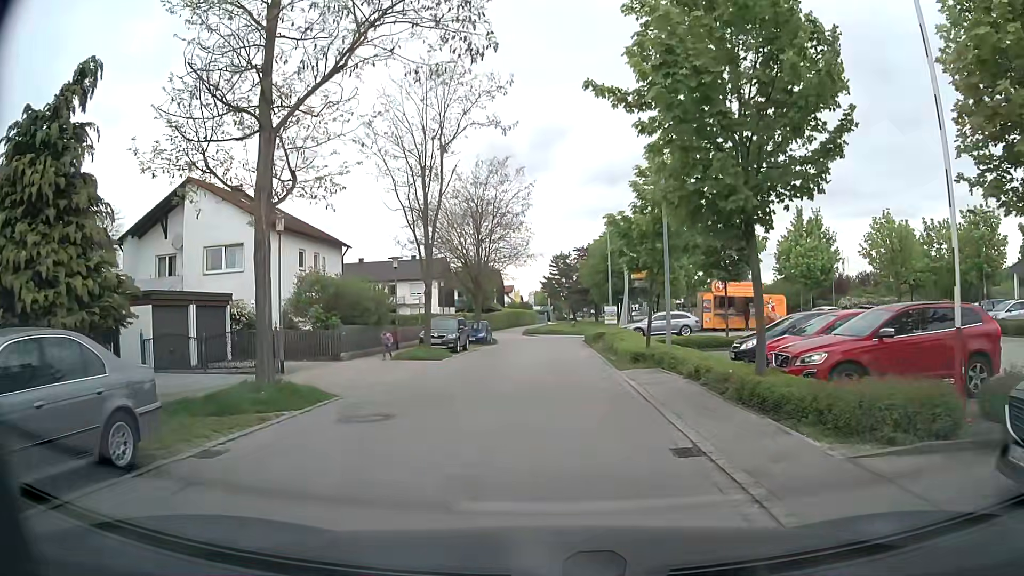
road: residential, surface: asphalt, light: Day
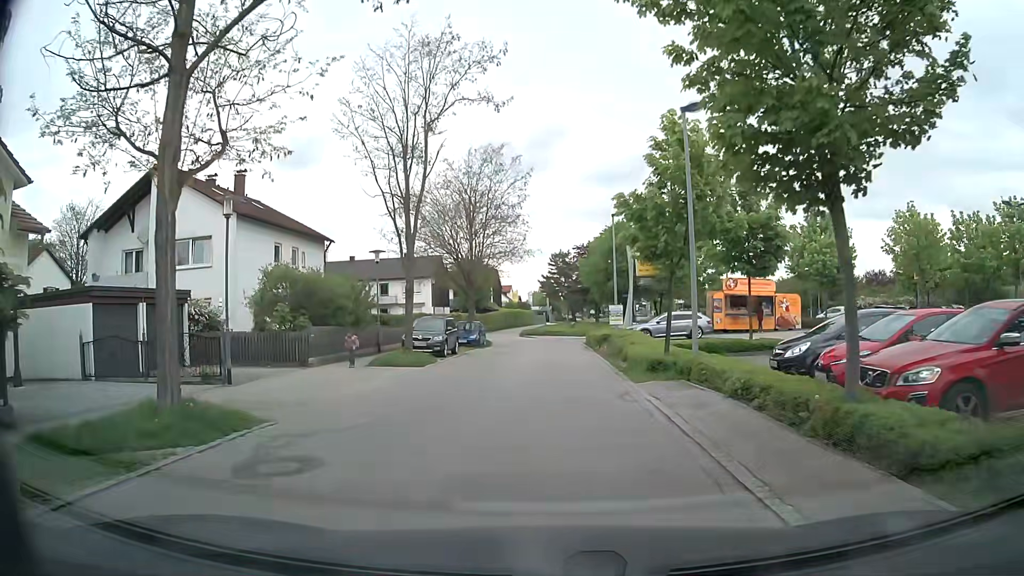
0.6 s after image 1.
(0.0, +3.5) m; 0°
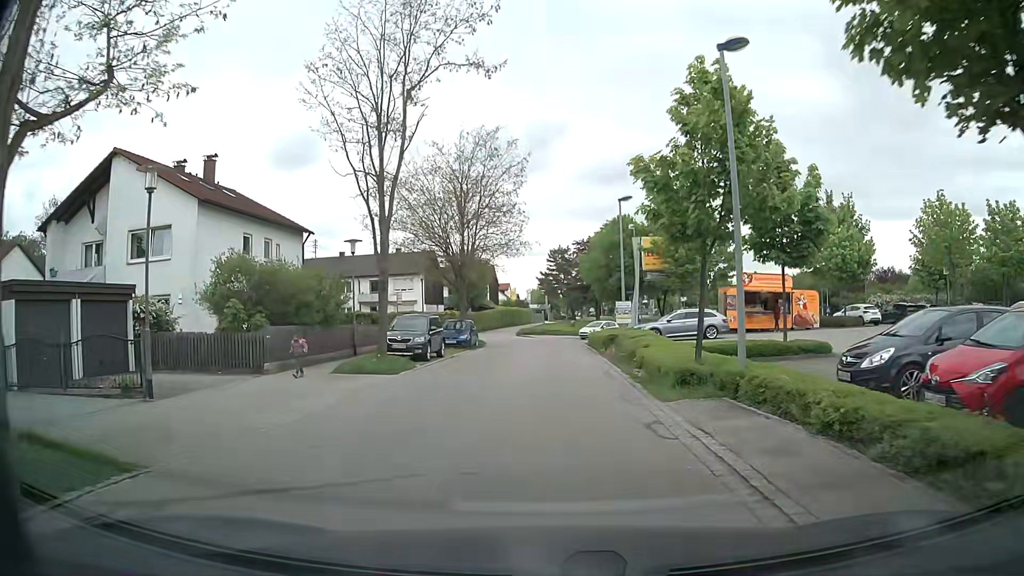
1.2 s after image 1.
(0.0, +3.7) m; 0°
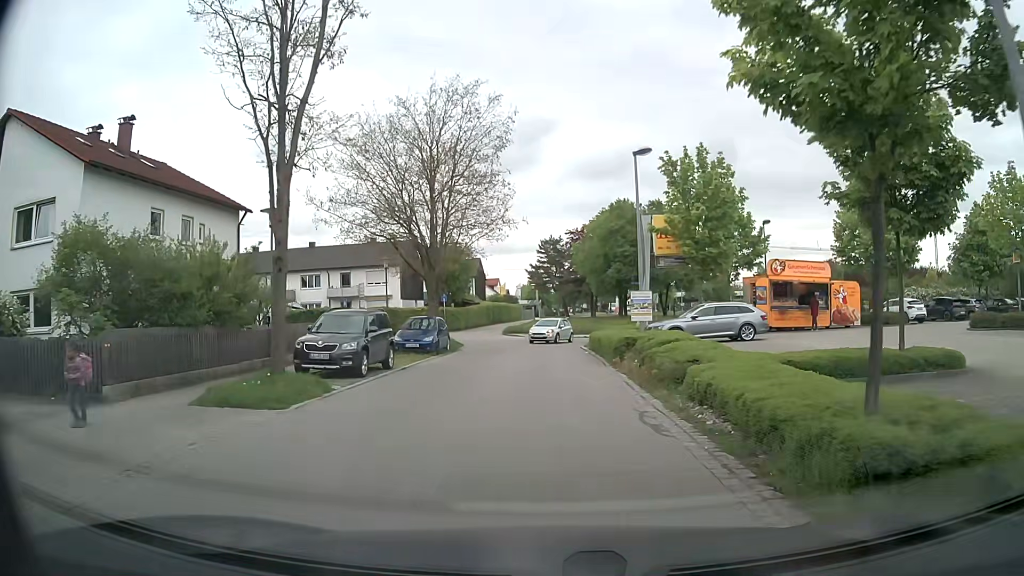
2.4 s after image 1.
(0.0, +7.5) m; +1°
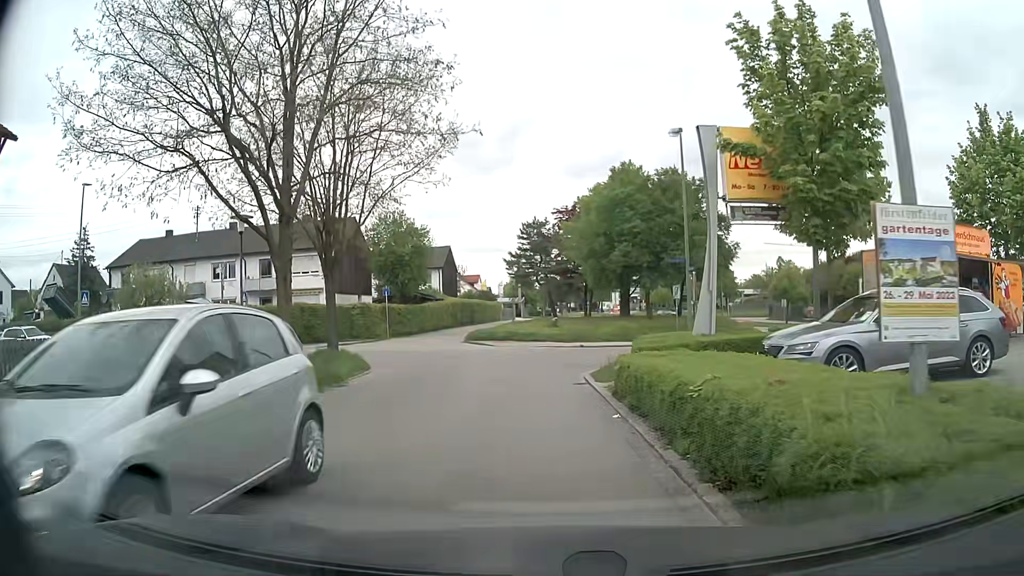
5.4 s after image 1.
(+0.2, +15.7) m; +1°
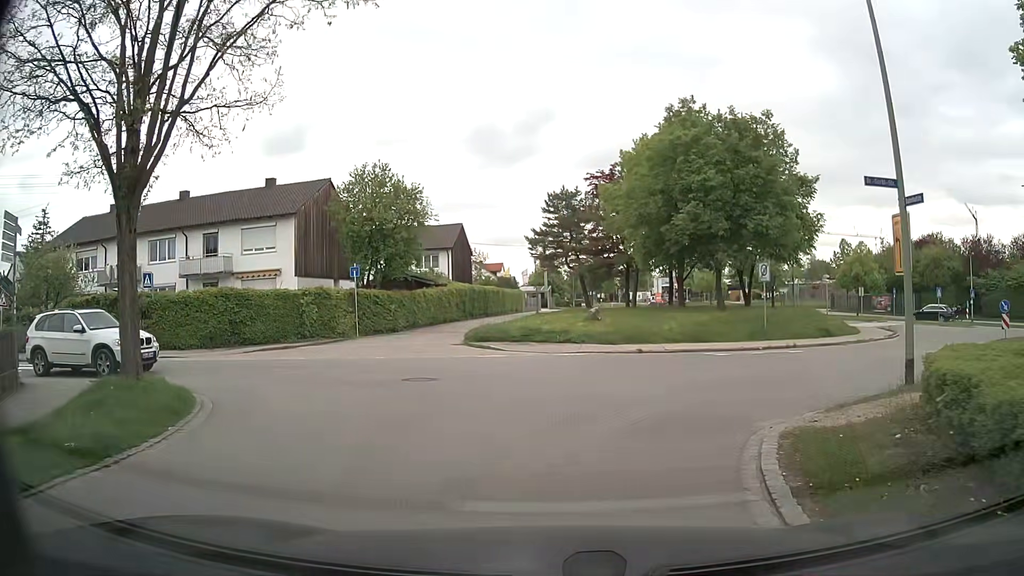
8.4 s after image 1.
(-0.3, +12.6) m; -2°
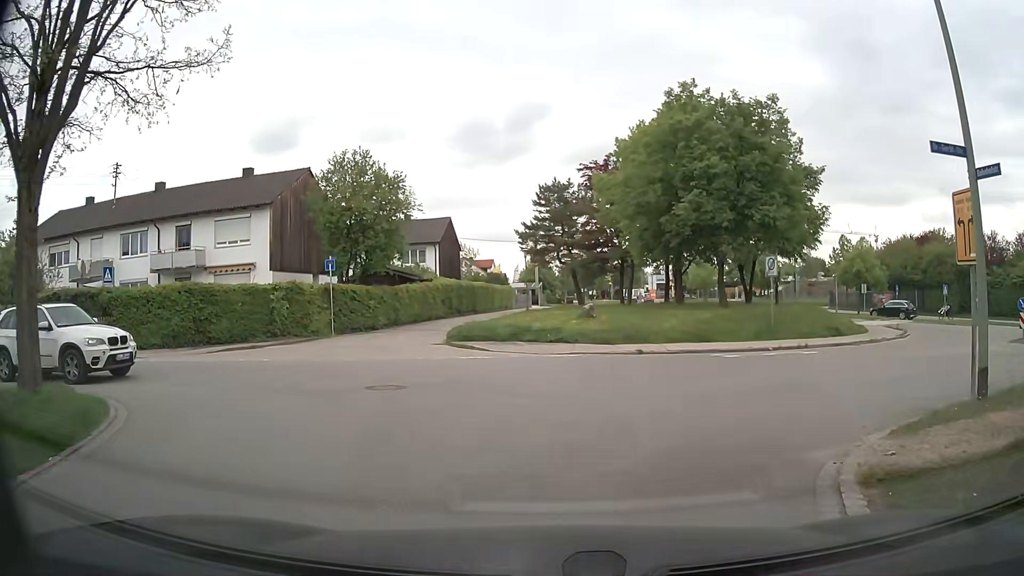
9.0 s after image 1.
(0.0, +2.2) m; +1°
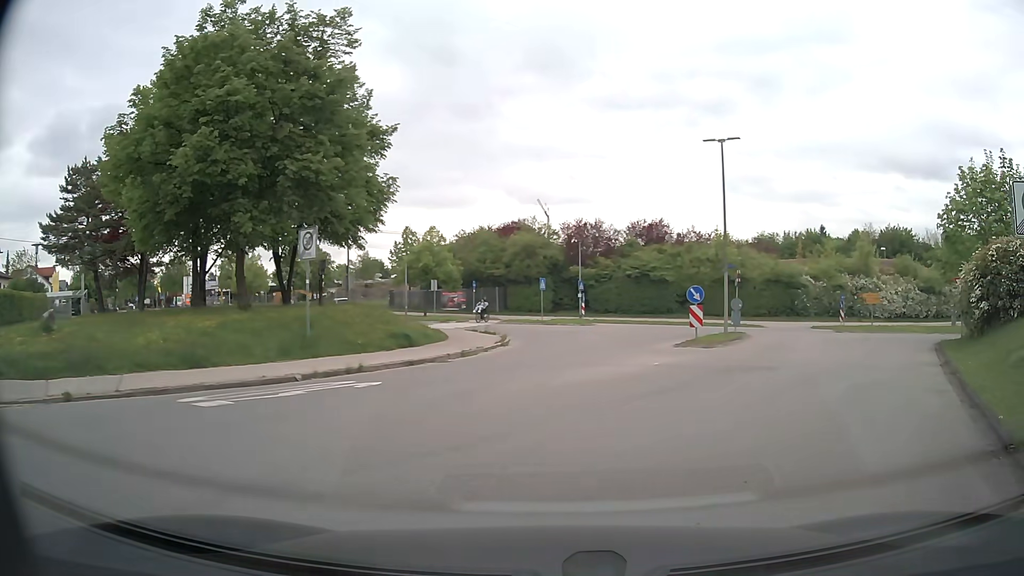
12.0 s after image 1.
(+2.6, +9.7) m; +37°
(+3, +9) (+8, +18) (+14, +26) (+20, +34) (+29, +38) (+39, +42) (+48, +45) (+58, +48) (+67, +53) (+75, +57) m
